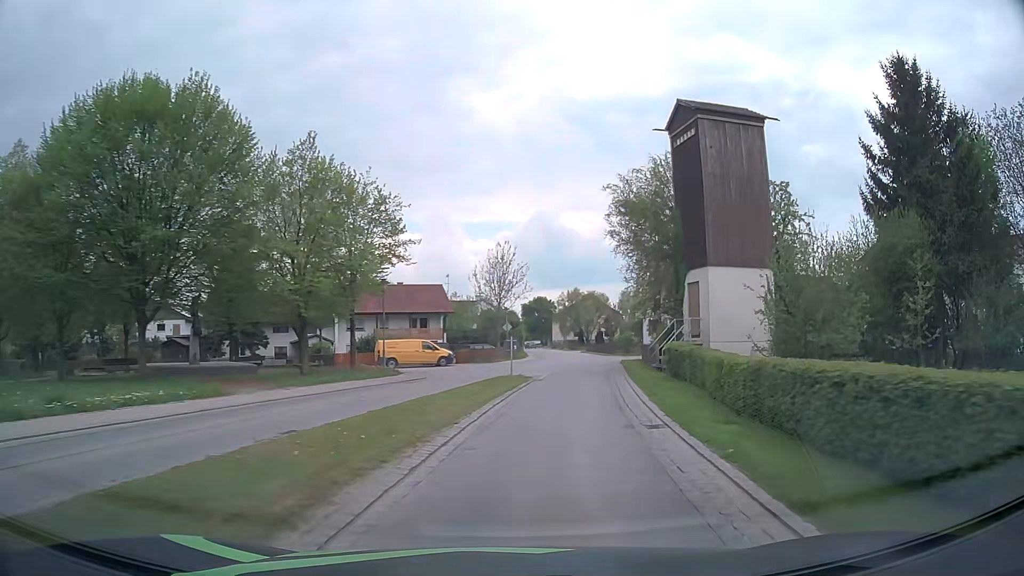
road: secondary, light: Day
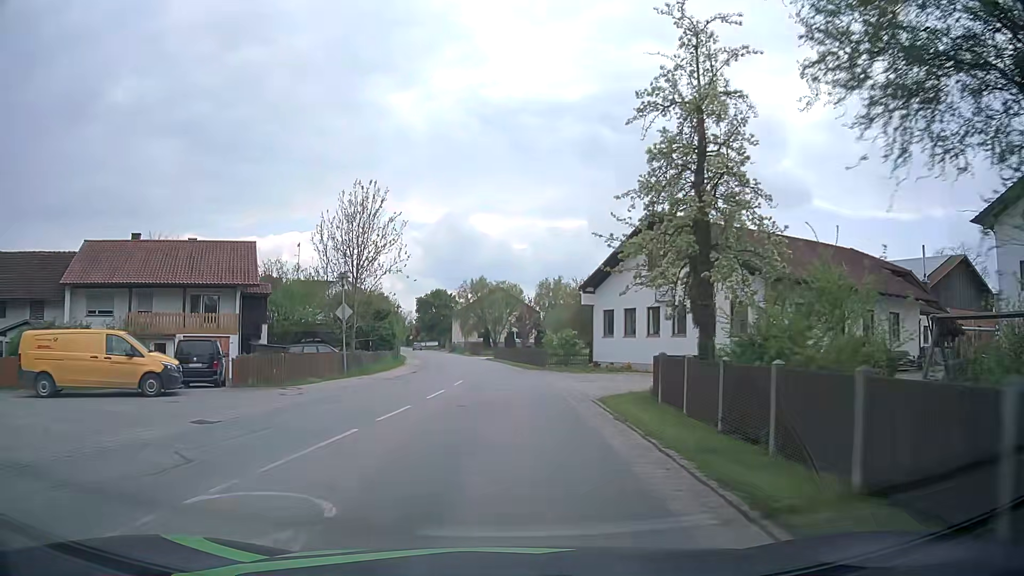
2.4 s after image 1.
(+2.9, +27.9) m; +8°
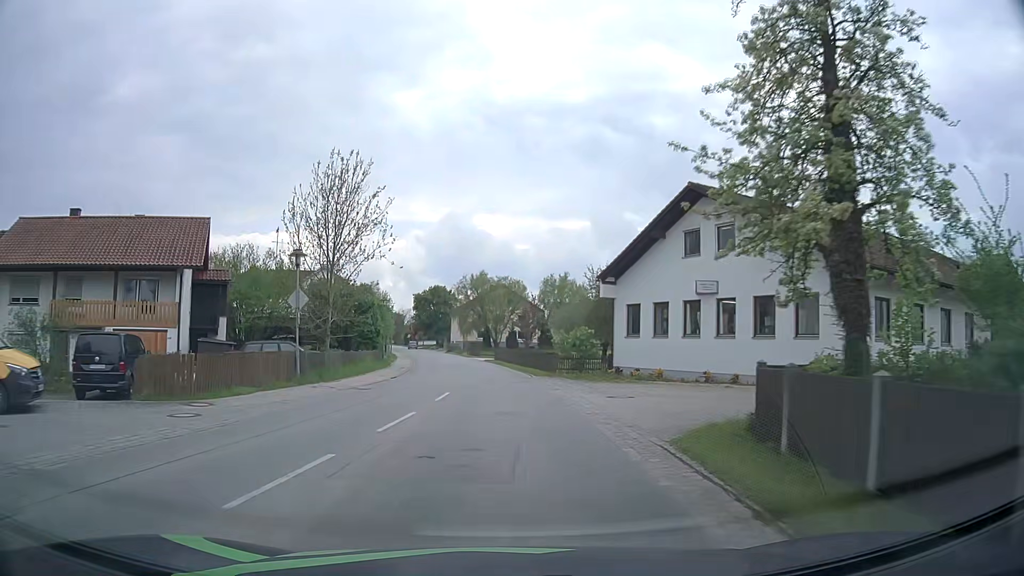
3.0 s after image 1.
(0.0, +7.0) m; +1°
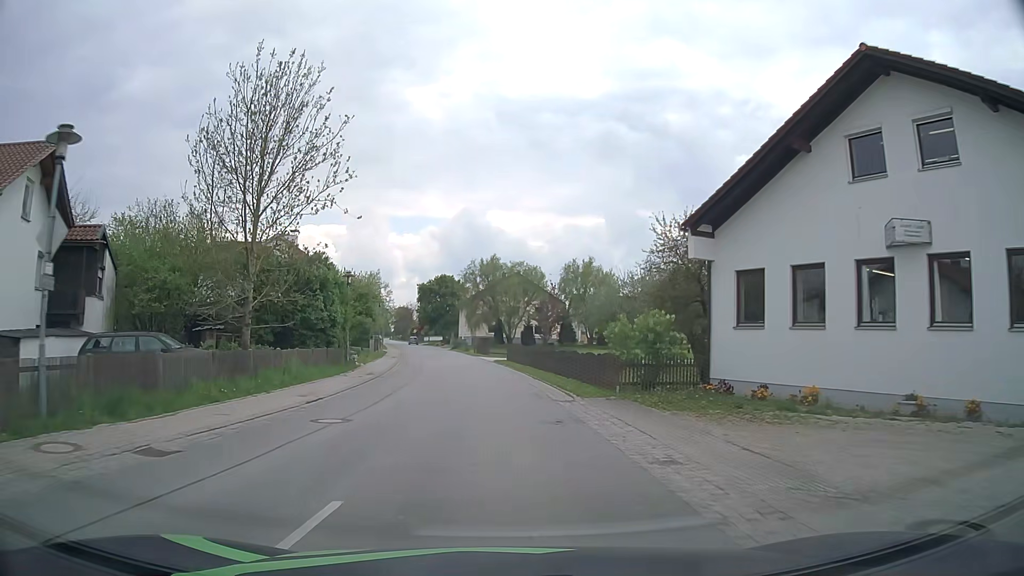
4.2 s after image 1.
(-0.2, +14.1) m; -2°
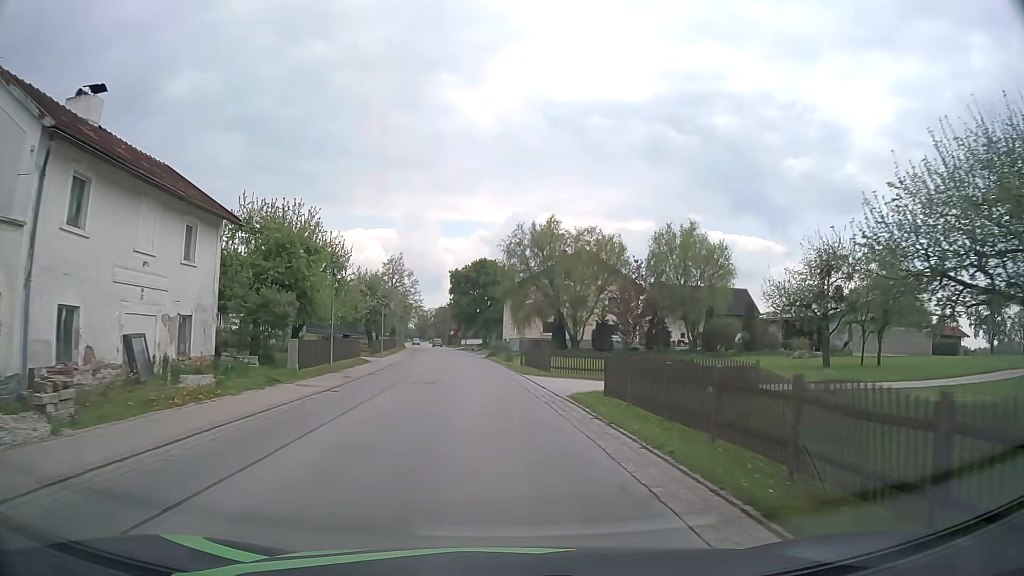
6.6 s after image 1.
(-1.0, +28.4) m; -4°
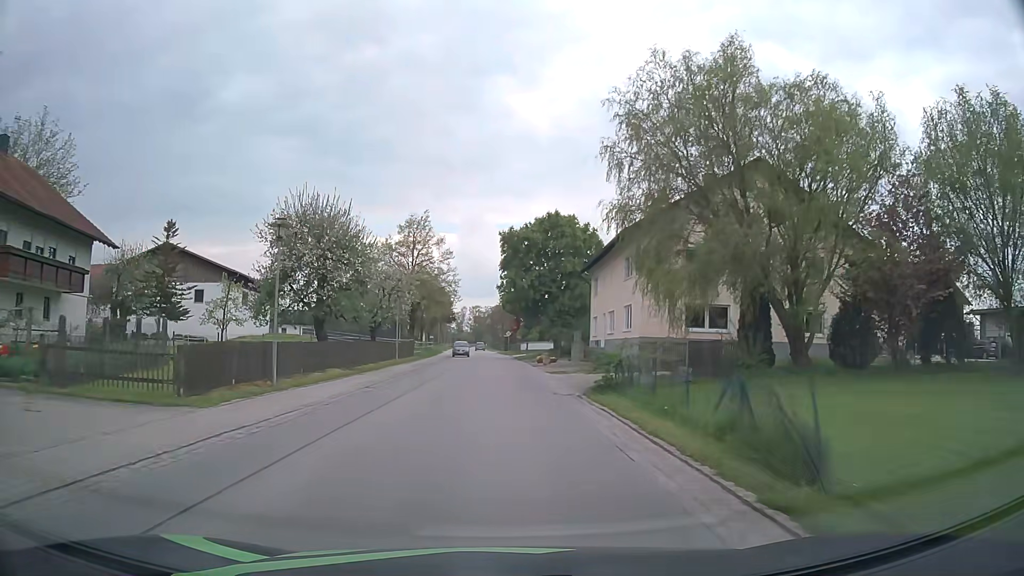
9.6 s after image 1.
(-2.0, +35.8) m; -5°
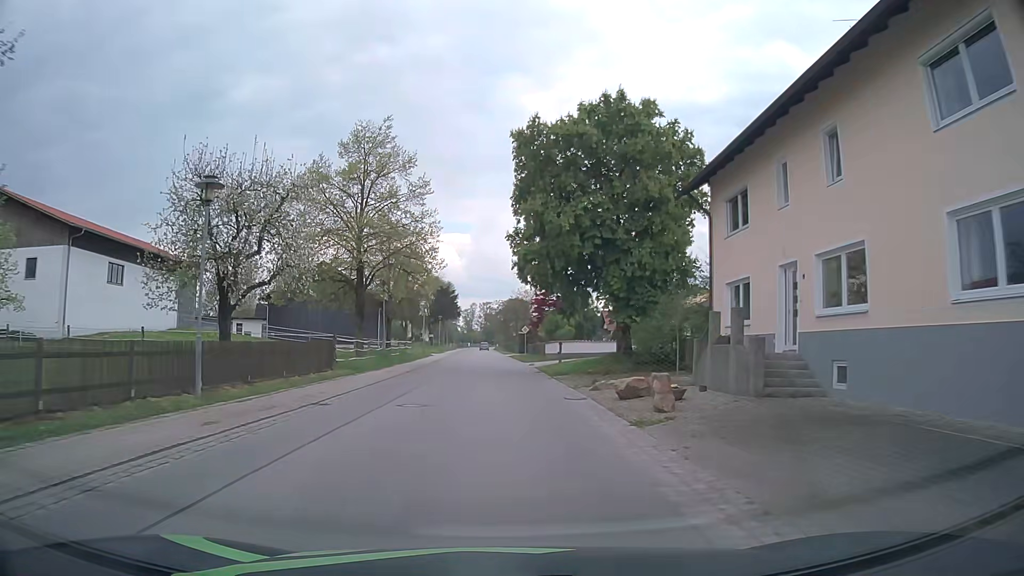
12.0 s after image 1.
(-0.1, +28.2) m; 0°
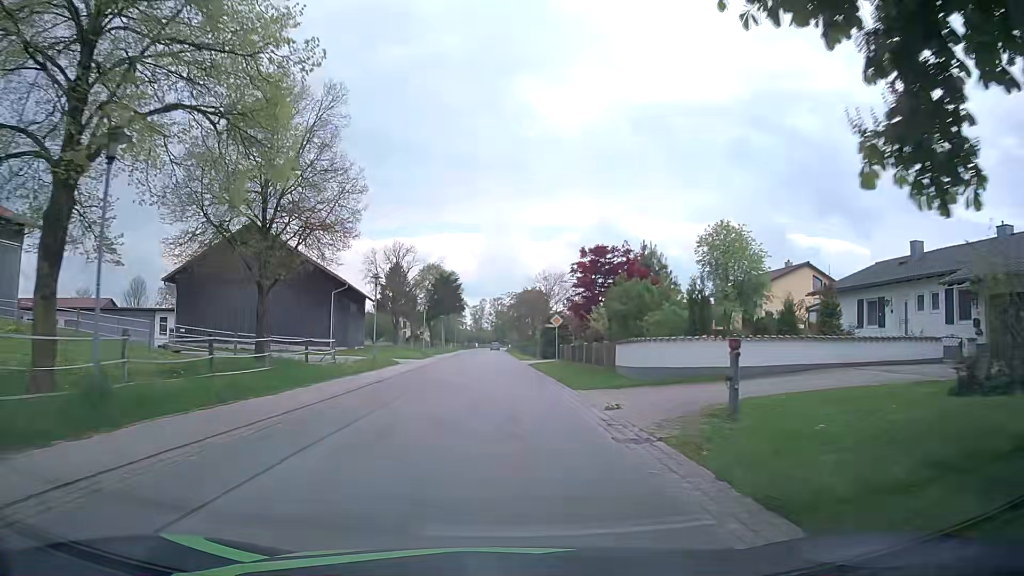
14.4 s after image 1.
(-0.7, +27.8) m; -2°
(0, +10) (0, +20) (0, +30) (0, +40) (-1, +50) (-1, +60) (-1, +70) (-1, +80) (-1, +90) (-1, +100) m
